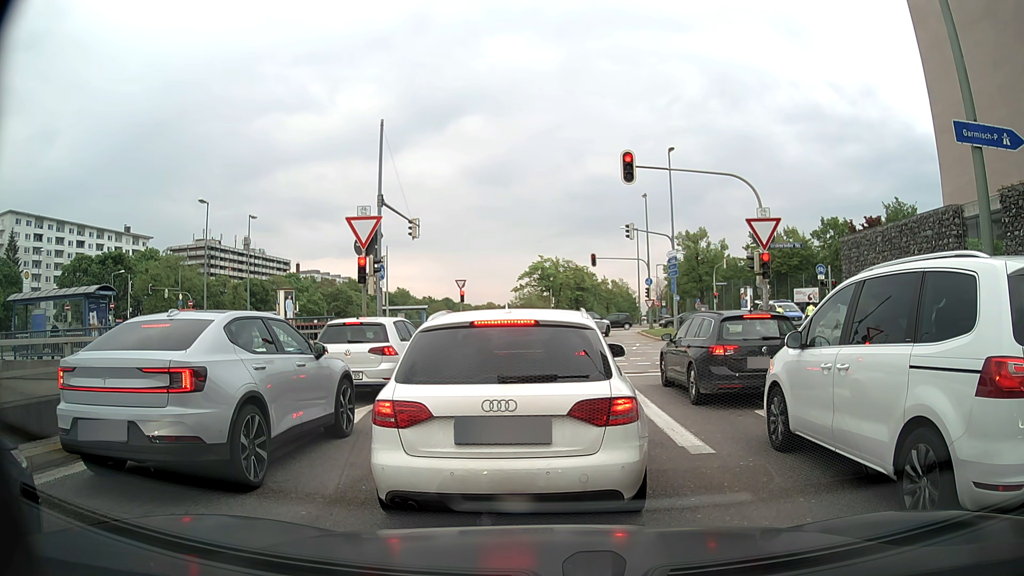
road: motorway_link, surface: asphalt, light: Day
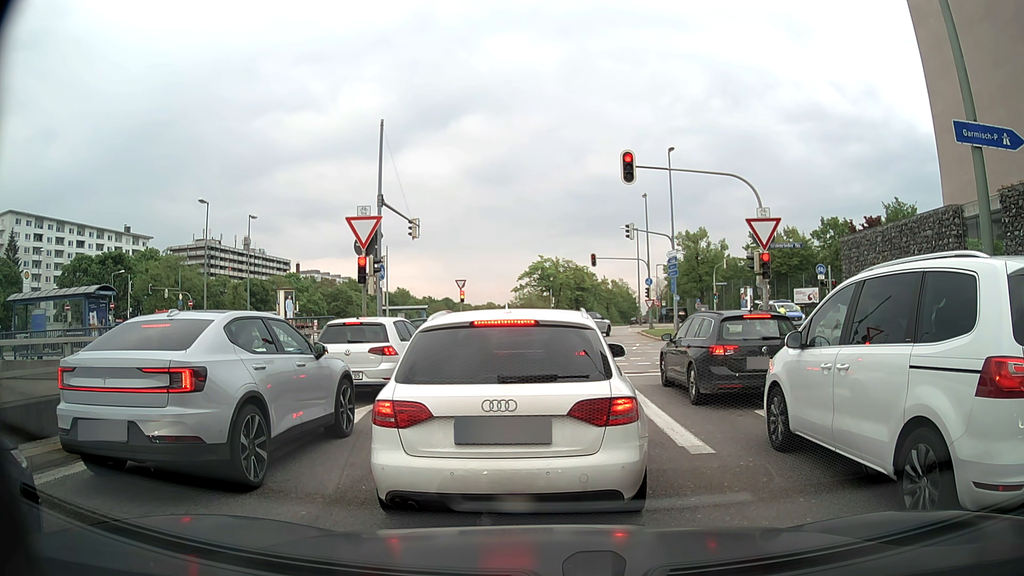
(0.0, 0.0) m; 0°
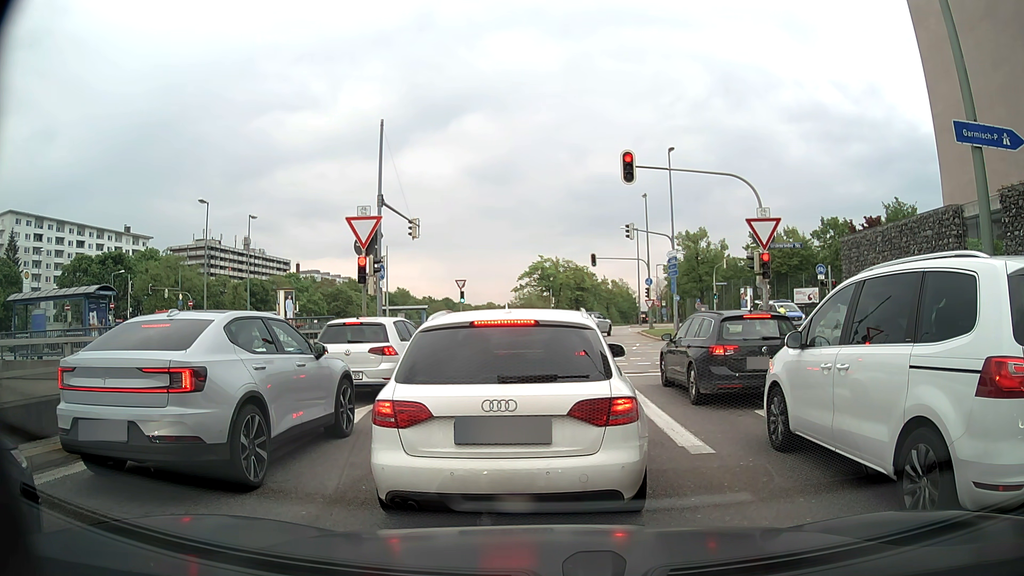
(0.0, 0.0) m; 0°
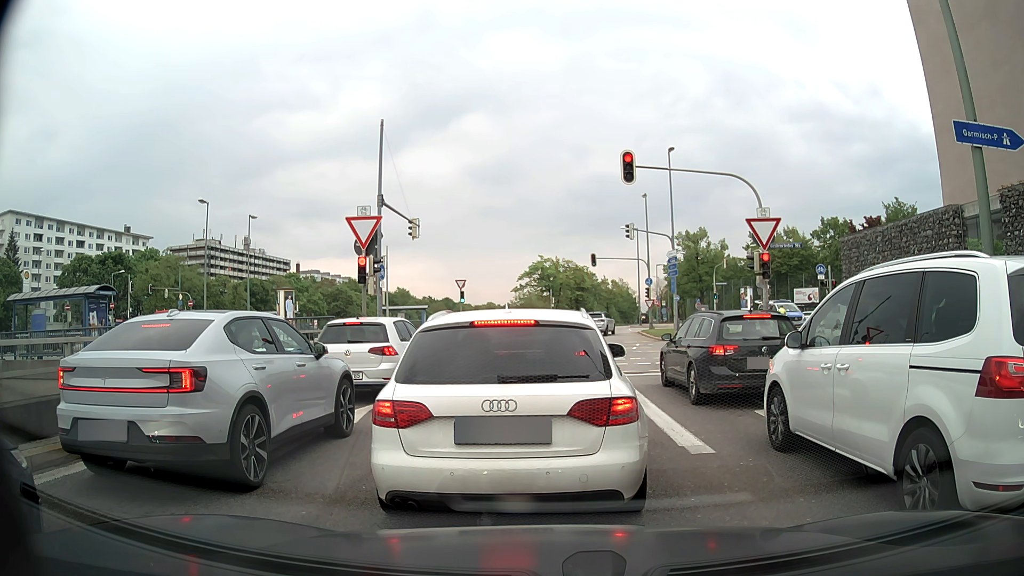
(0.0, 0.0) m; 0°
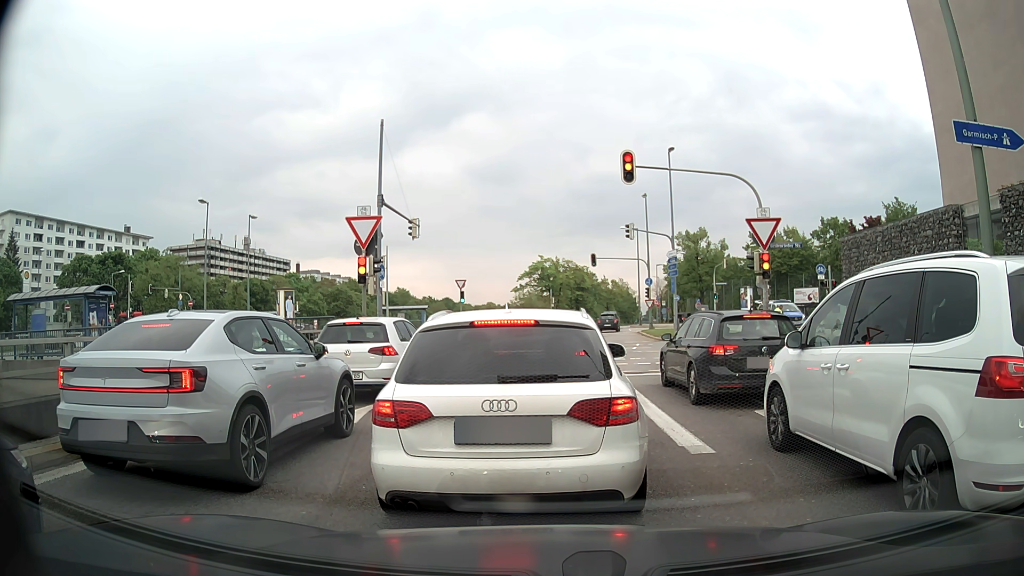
(0.0, 0.0) m; 0°
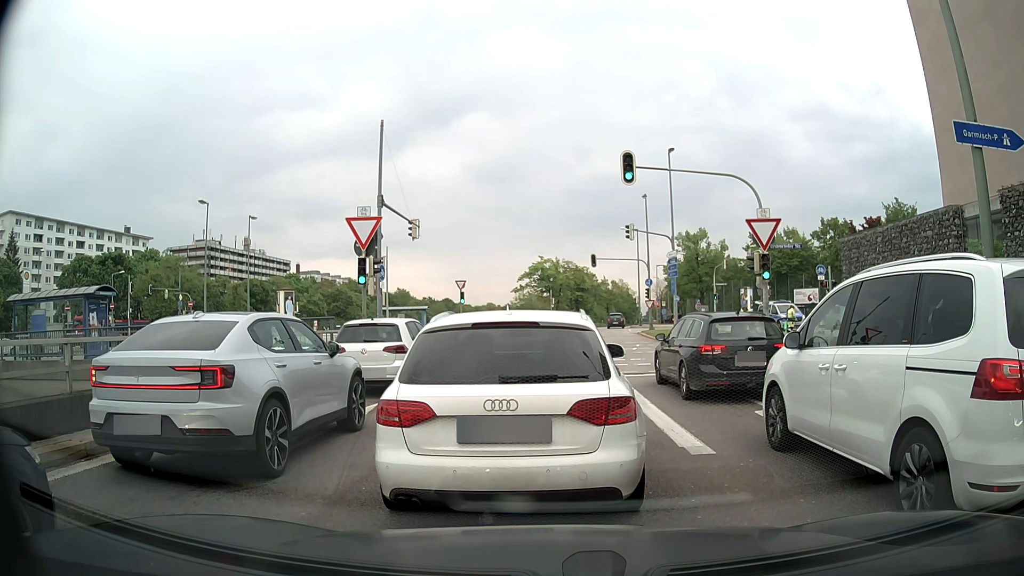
(0.0, 0.0) m; 0°
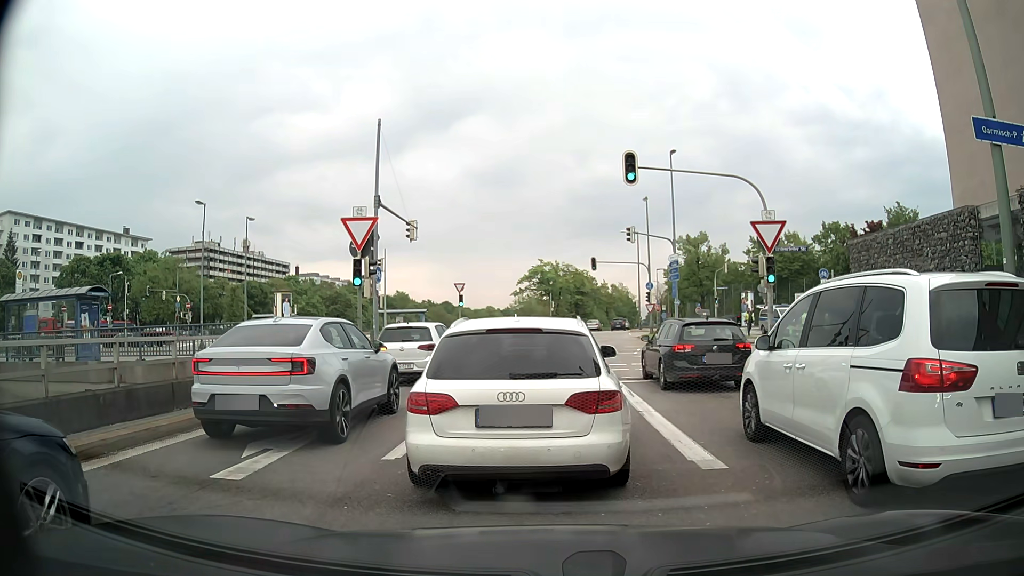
(0.0, +0.5) m; 0°
